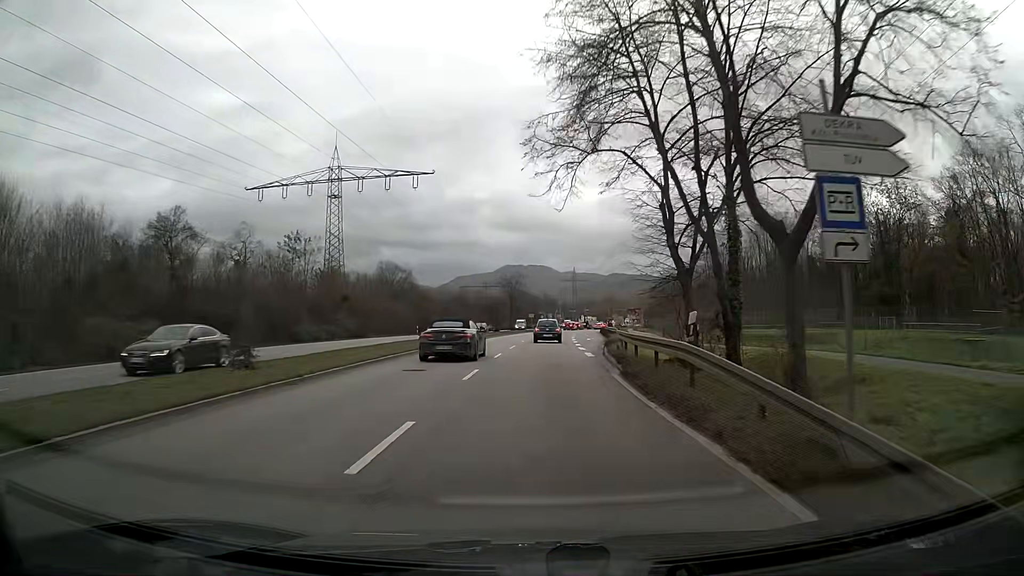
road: primary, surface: asphalt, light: Day
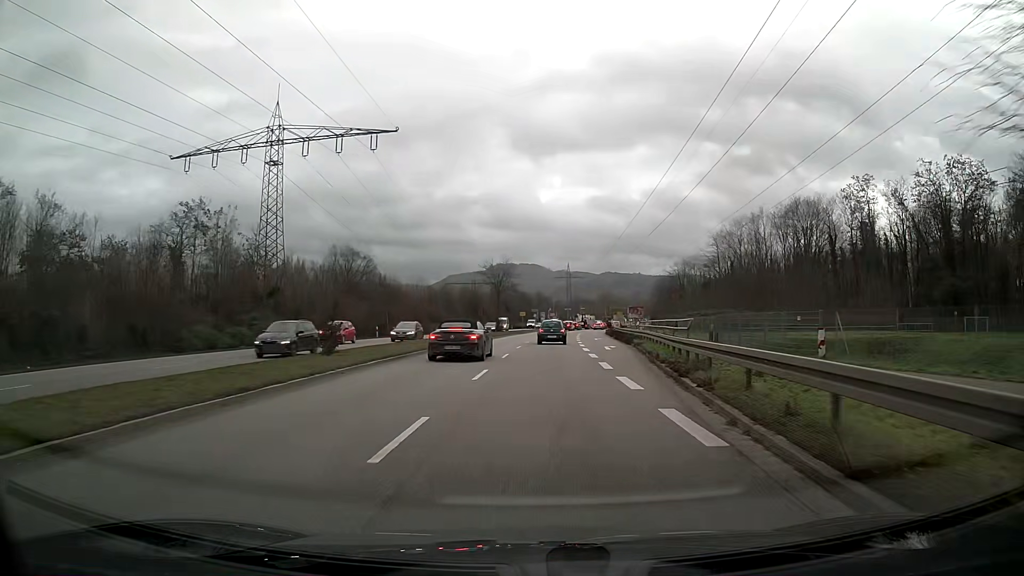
(+0.1, +17.4) m; +1°
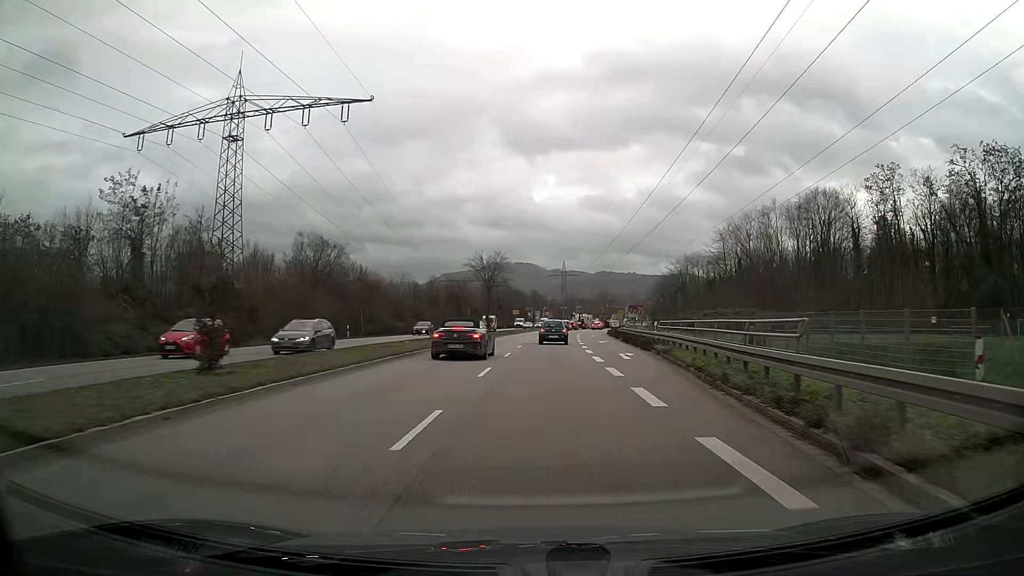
(0.0, +8.4) m; 0°
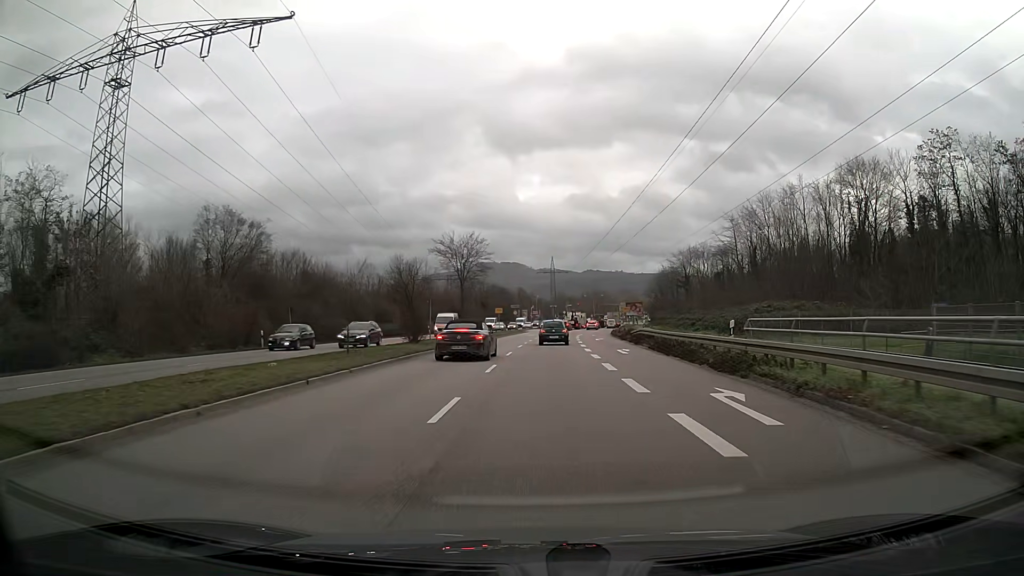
(+0.1, +16.0) m; +1°
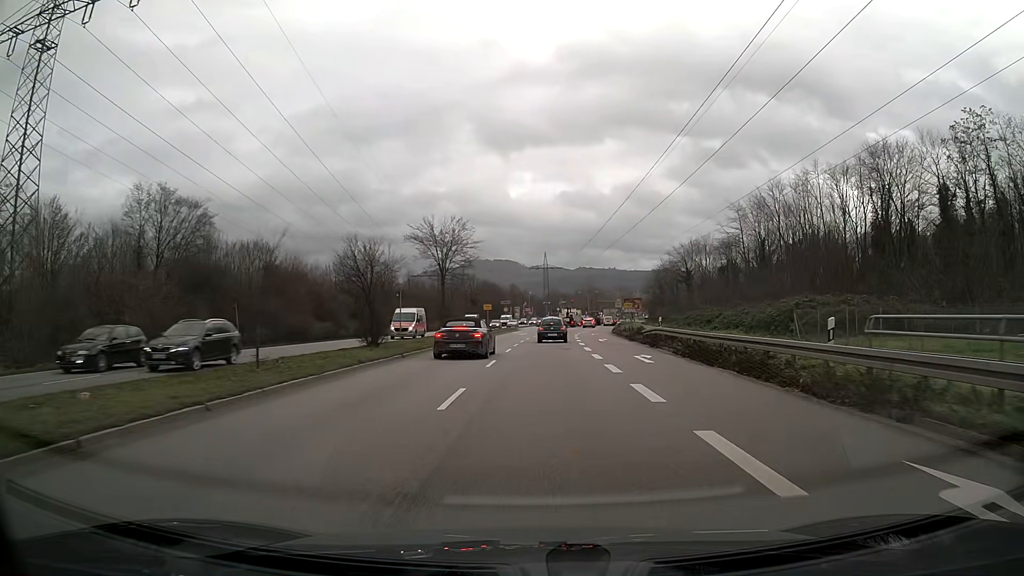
(0.0, +7.7) m; +1°
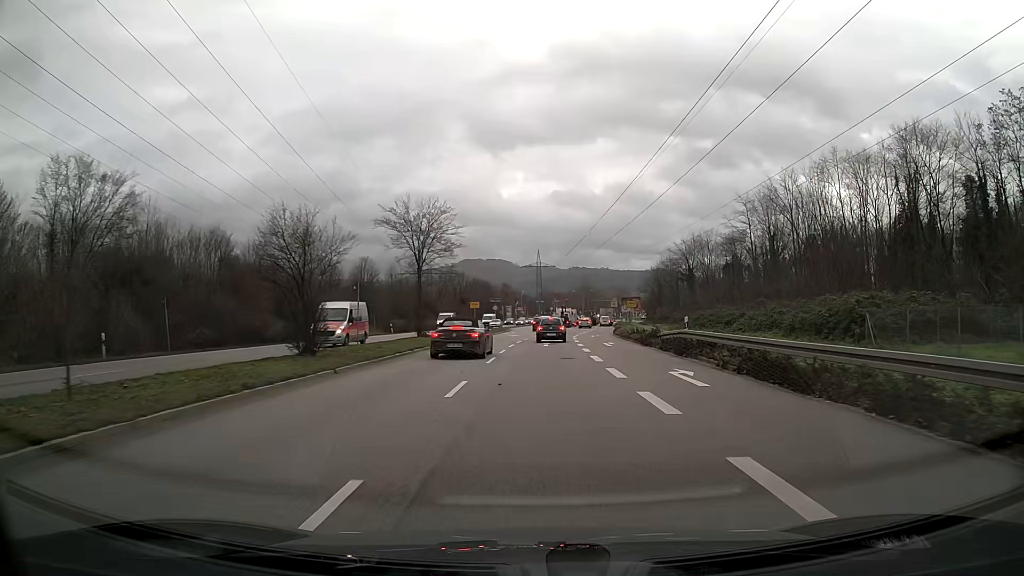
(0.0, +7.5) m; +1°
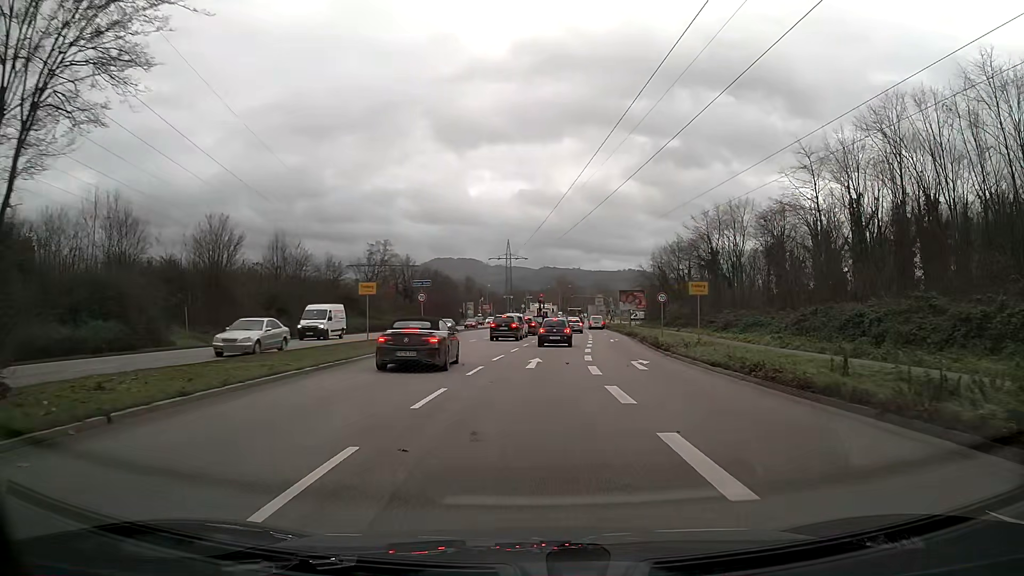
(+0.8, +34.5) m; +2°
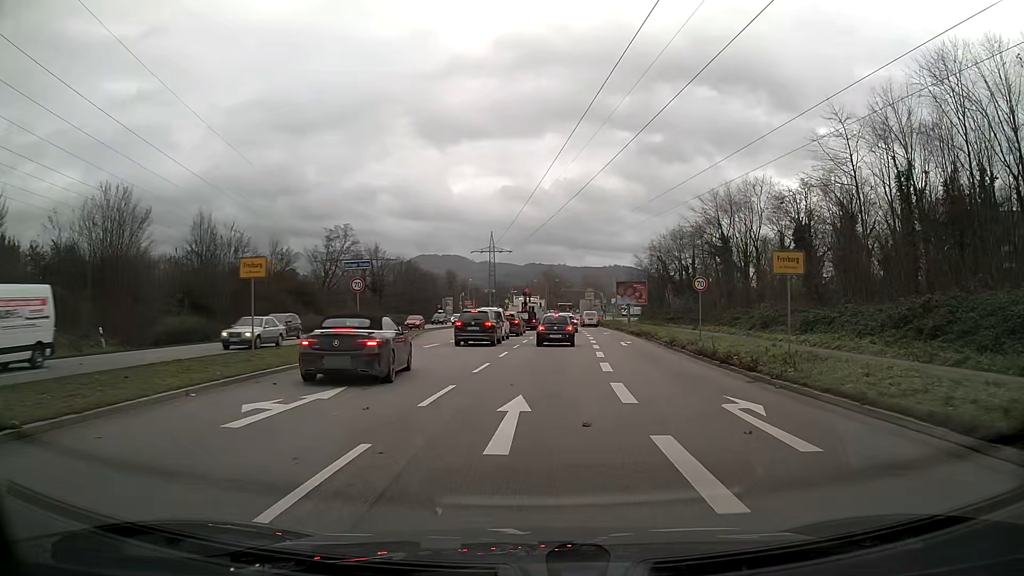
(+0.1, +12.2) m; +1°
